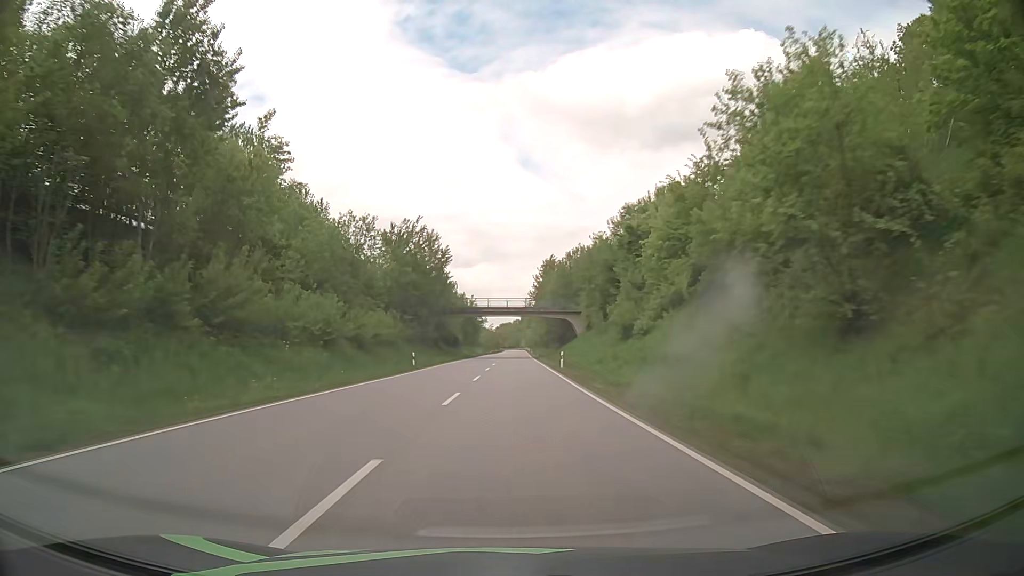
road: primary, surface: asphalt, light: Day
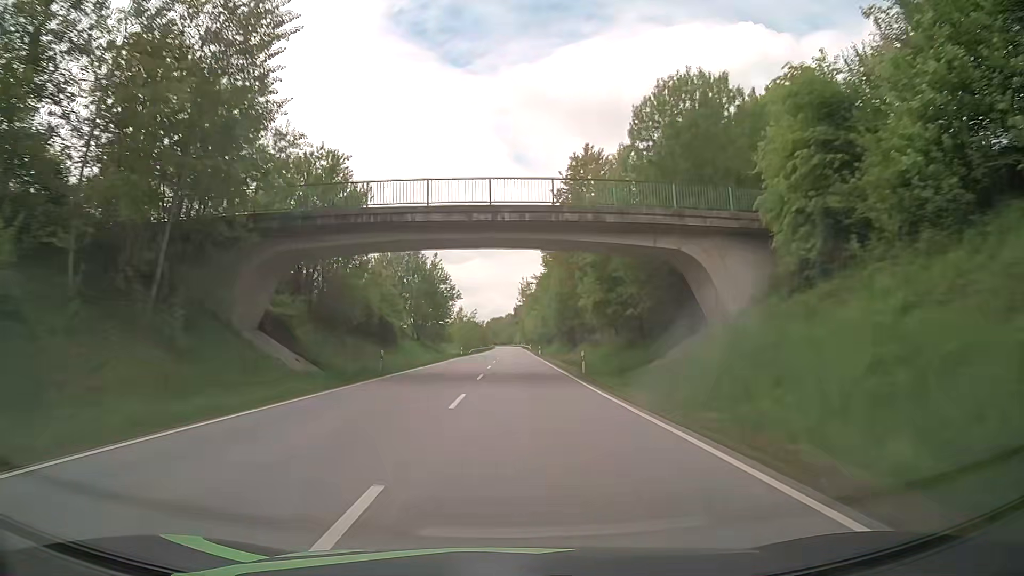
(+0.3, +61.2) m; +1°
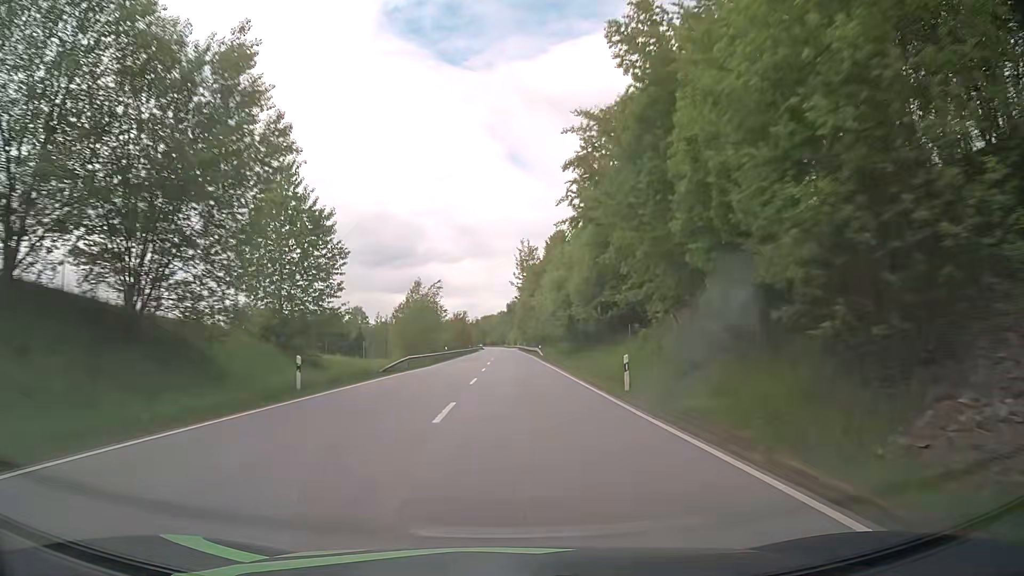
(+0.5, +62.1) m; +1°
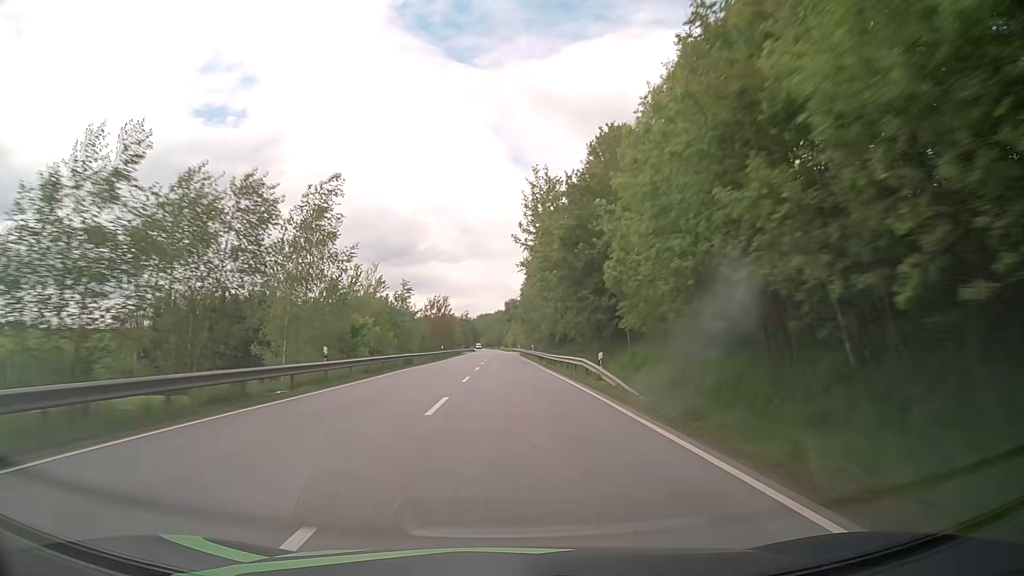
(0.0, +46.6) m; 0°
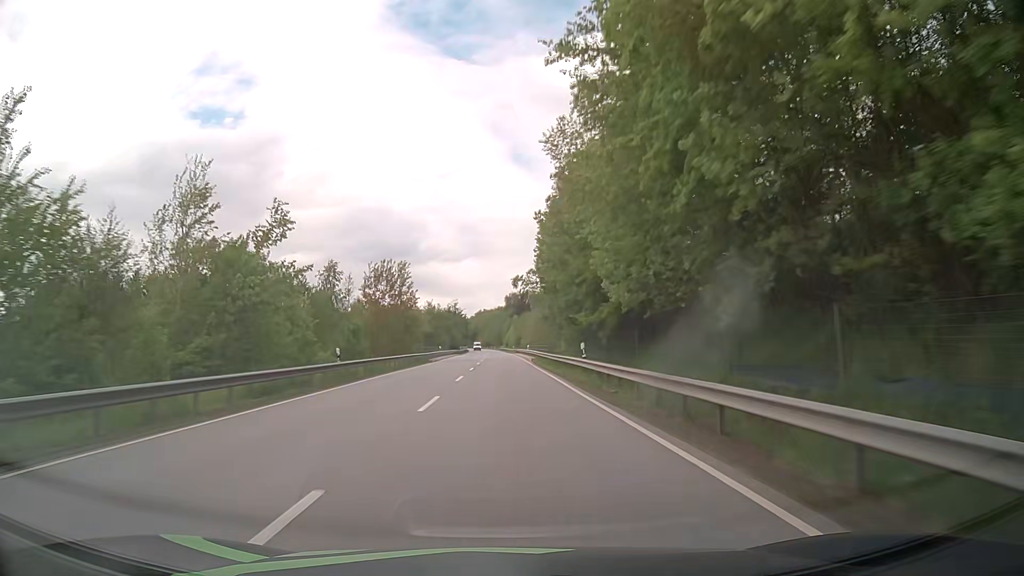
(0.0, +46.3) m; 0°
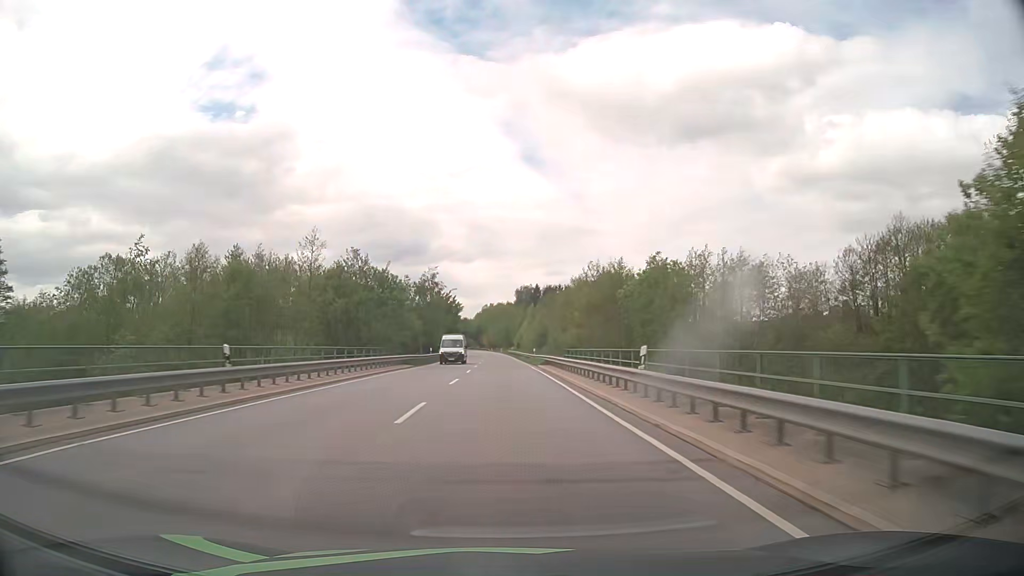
(-0.3, +61.9) m; -1°
(0, +10) (0, +20) (0, +30) (0, +40) (0, +50) (0, +60) (-1, +70) (-1, +80) (-1, +90) (-1, +100) m
